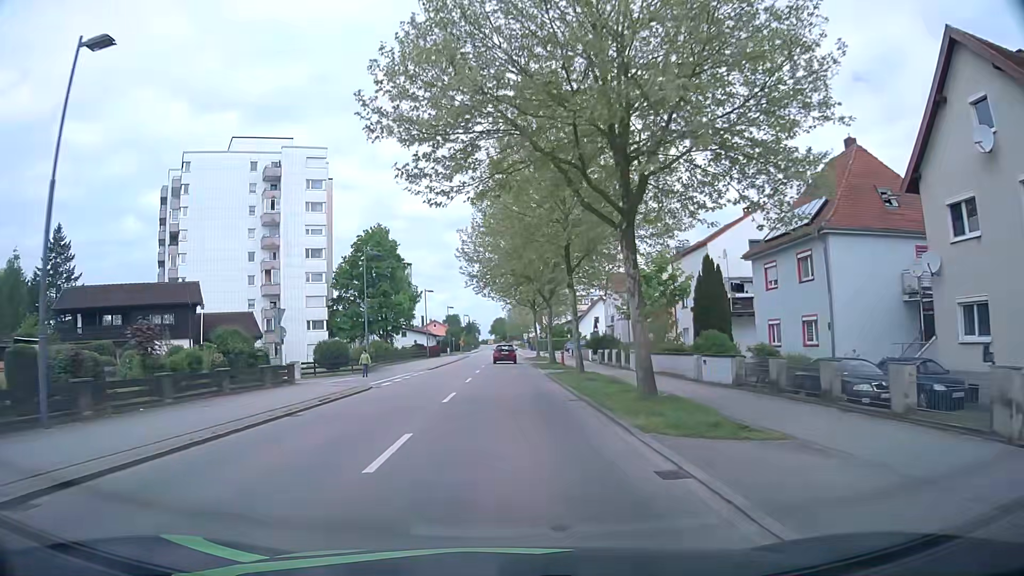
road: primary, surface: asphalt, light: Day
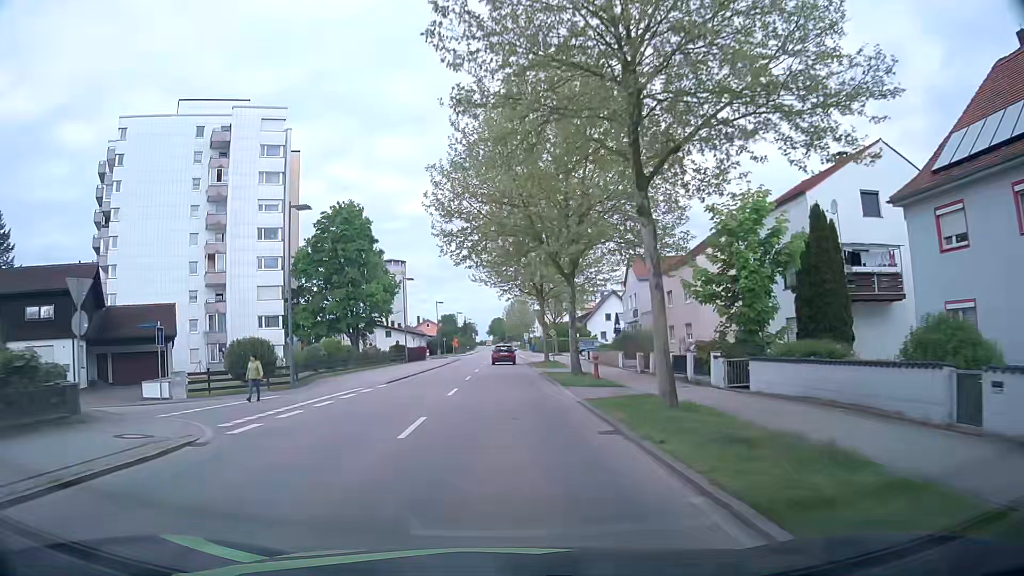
(+0.1, +15.4) m; 0°
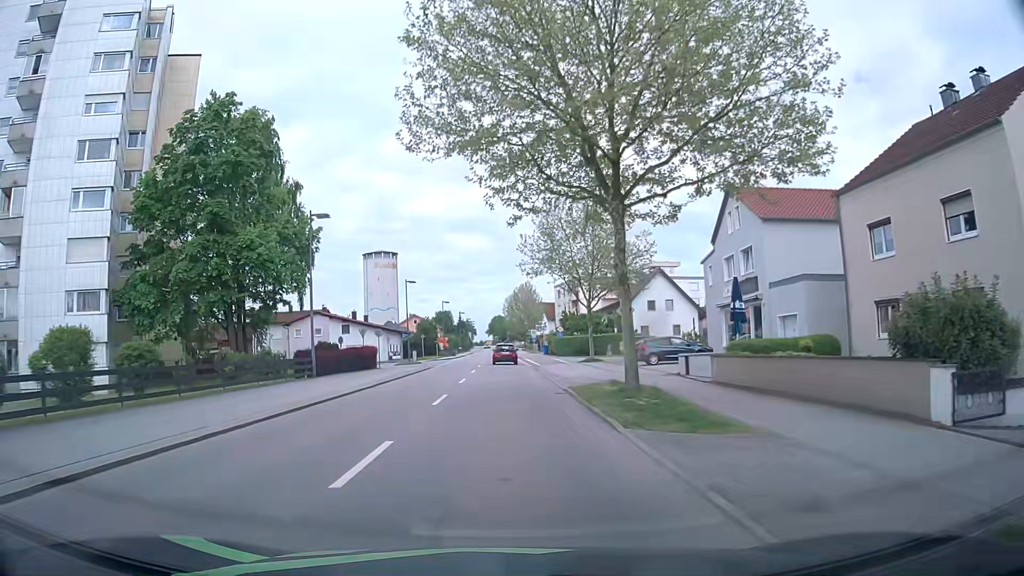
(+0.1, +30.7) m; +1°
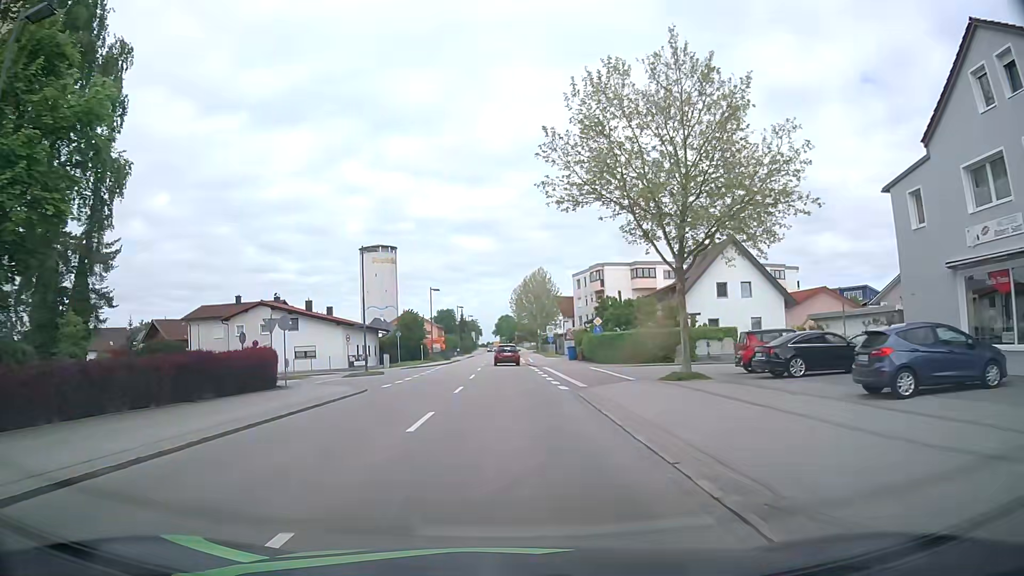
(-0.1, +22.9) m; 0°
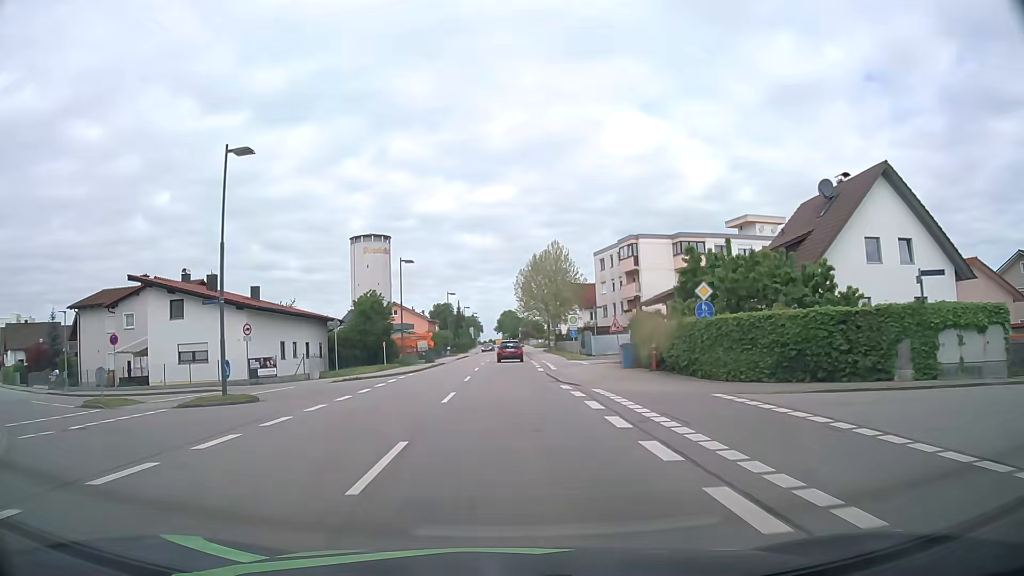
(-0.4, +22.7) m; -1°
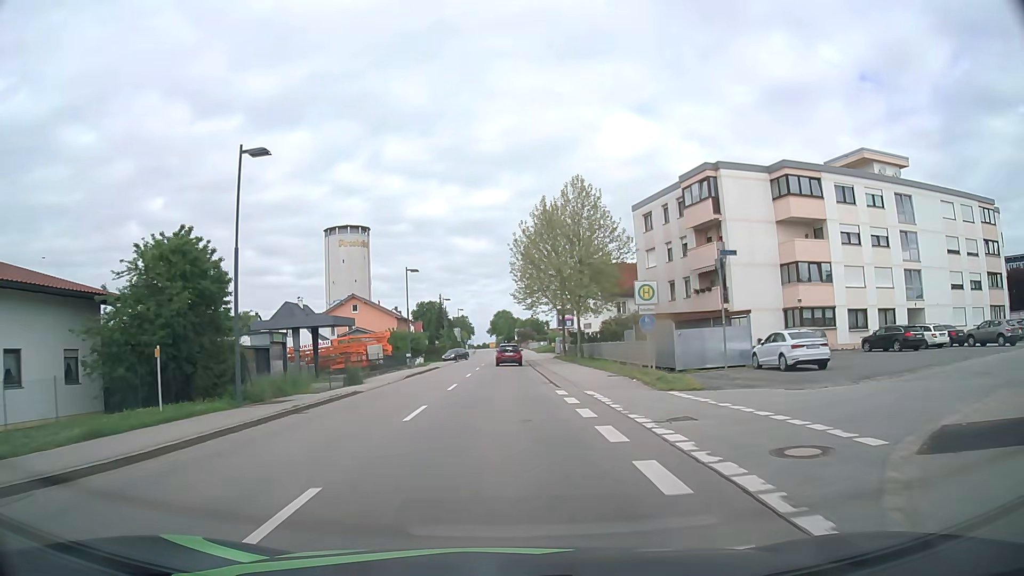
(+0.2, +30.0) m; +1°
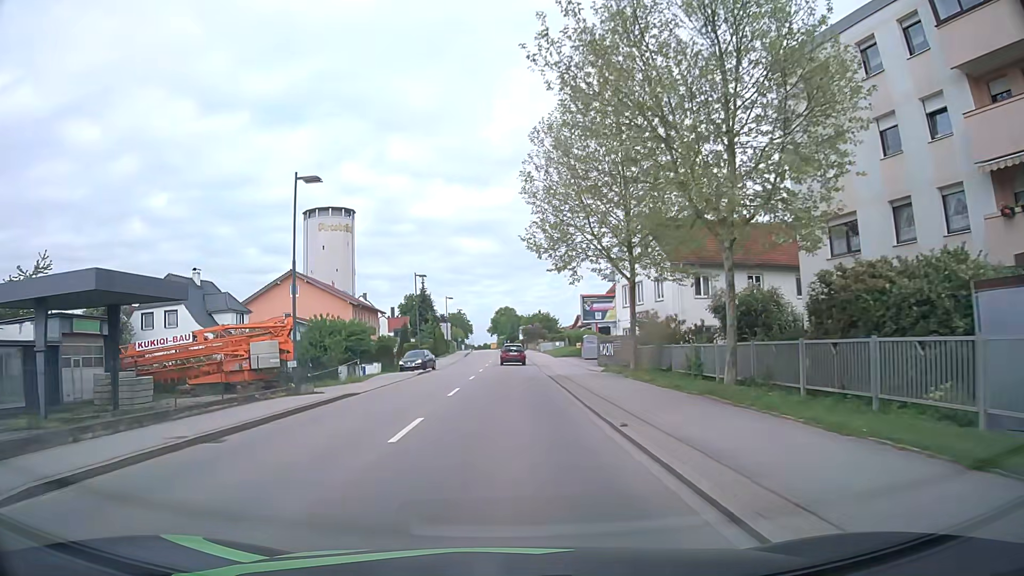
(-0.2, +29.7) m; 0°
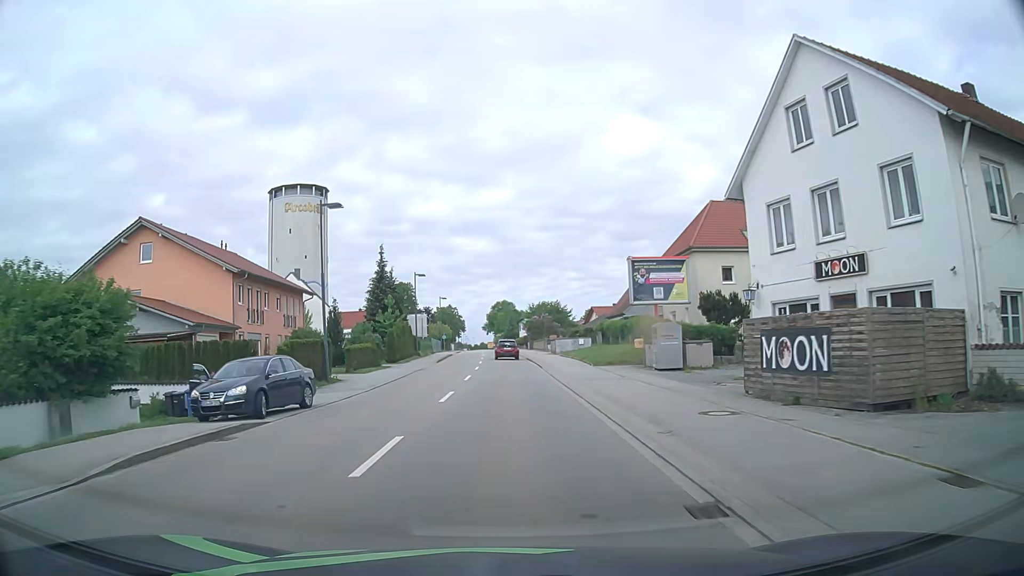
(0.0, +29.8) m; 0°
(0, +10) (0, +20) (0, +30) (0, +40) (0, +50) (0, +60) (0, +70) (-1, +80) (-1, +90) (-2, +100) m
